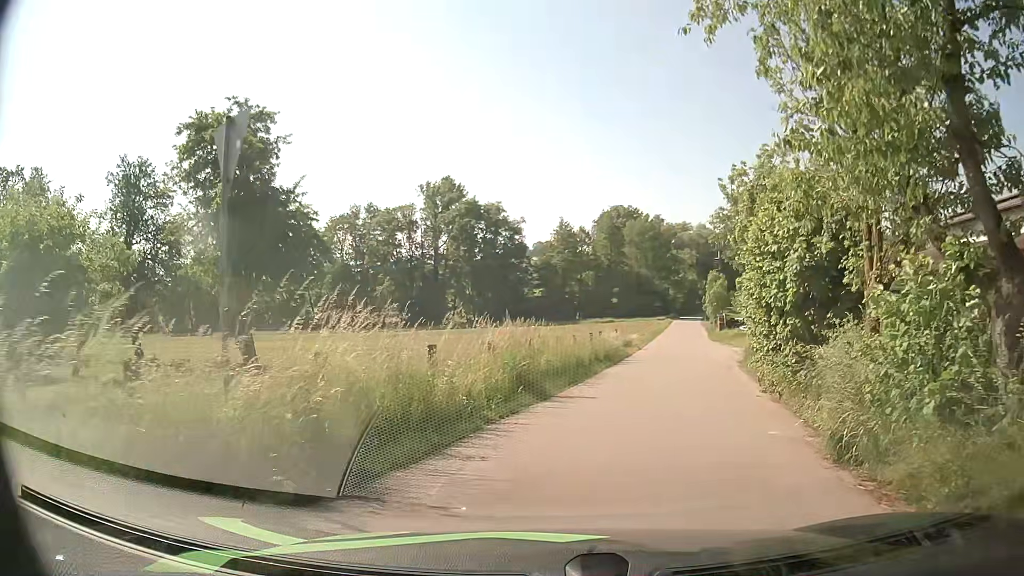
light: Day
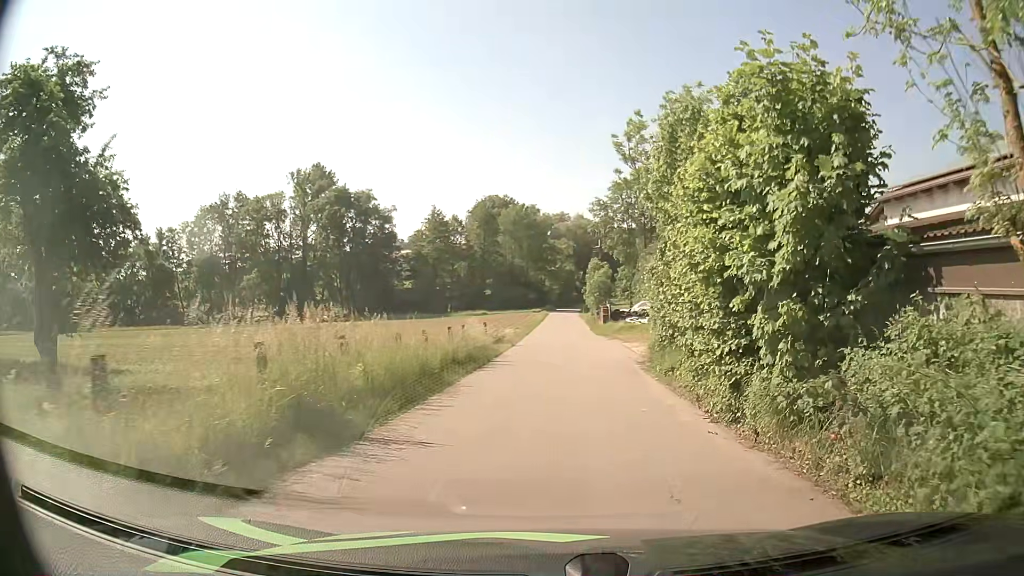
(+0.5, +5.8) m; +11°
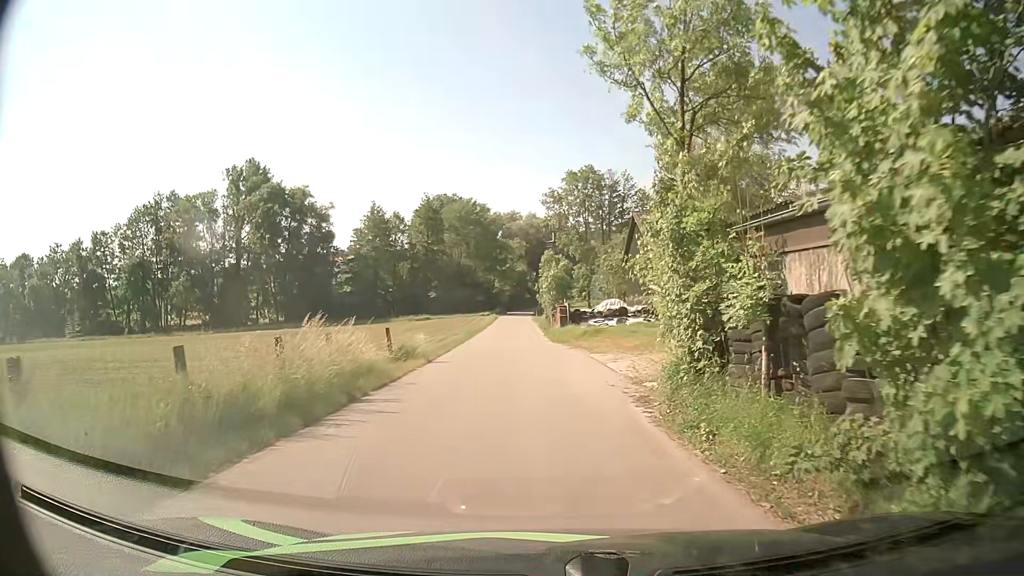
(+0.5, +10.3) m; +4°
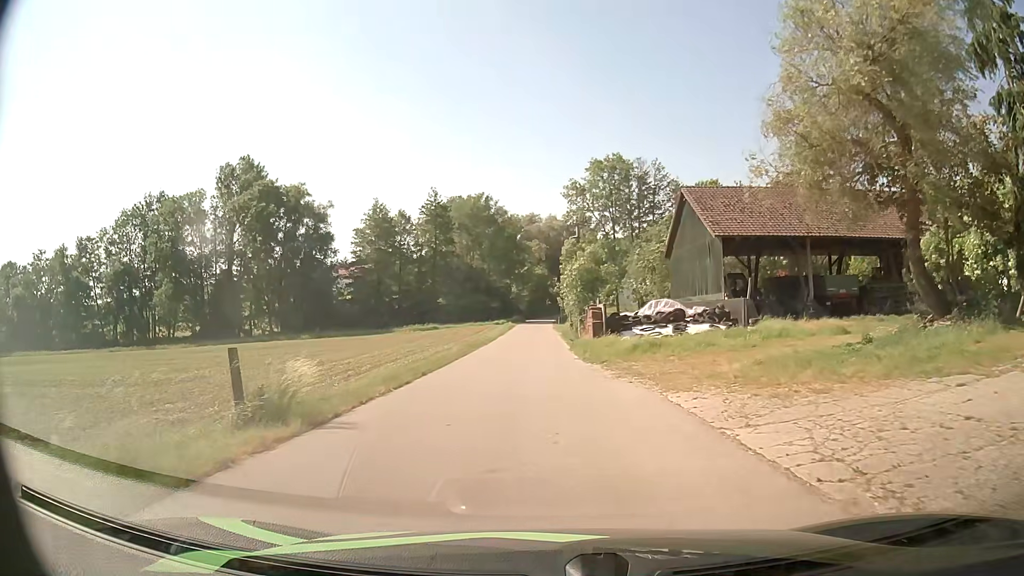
(-0.3, +12.0) m; -2°
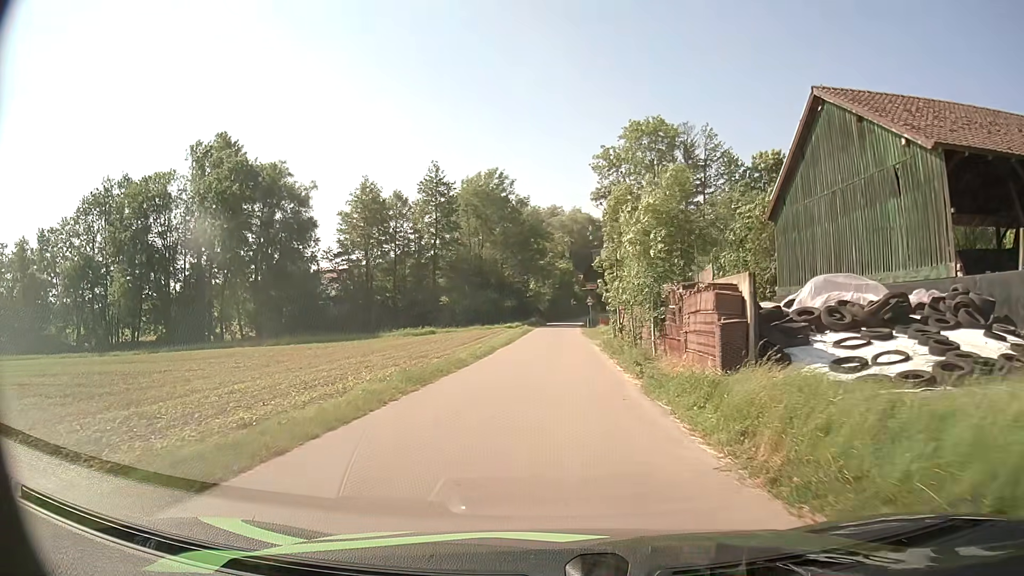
(-0.4, +18.5) m; -2°
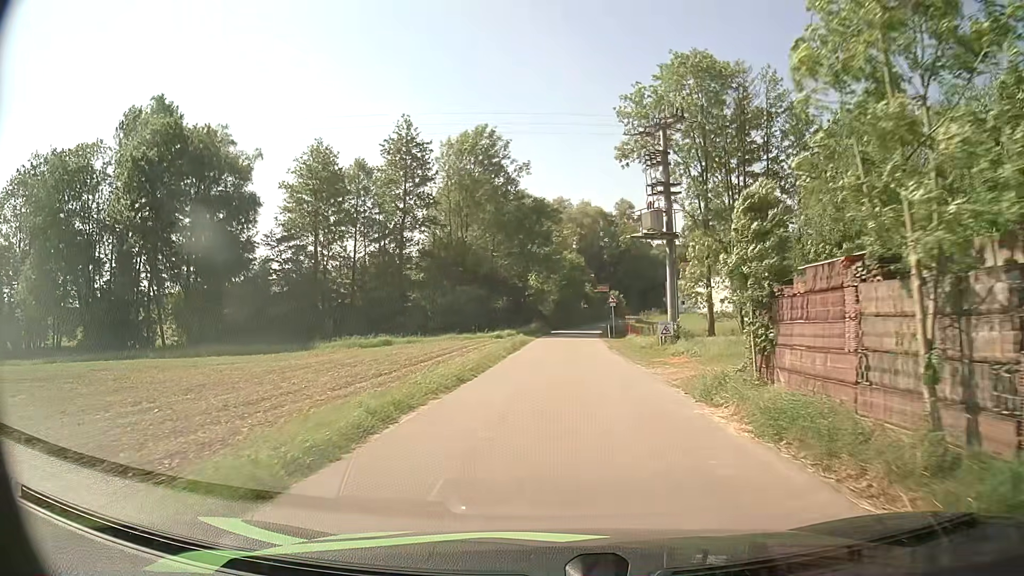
(-0.2, +21.0) m; 0°
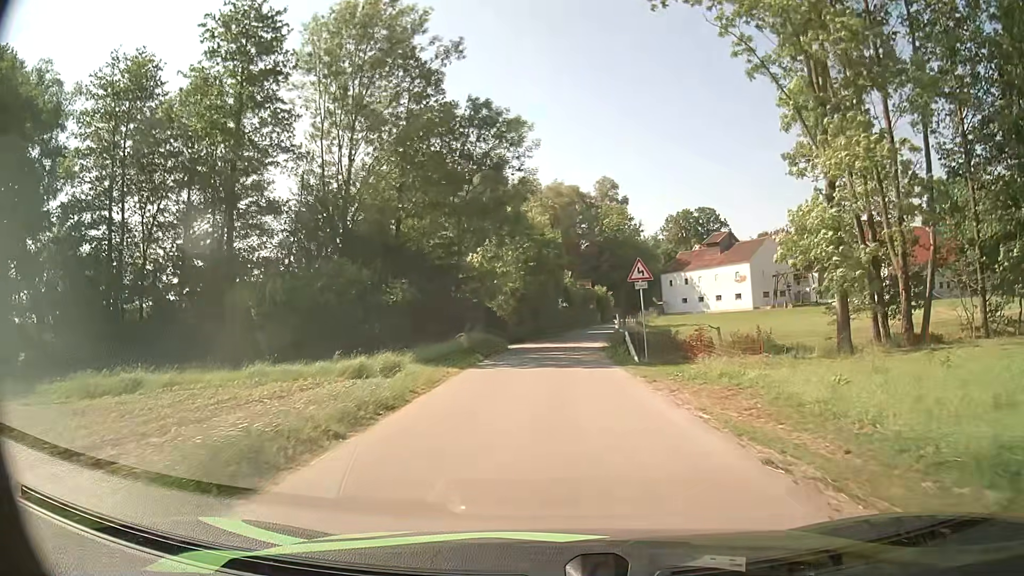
(+0.8, +29.0) m; +2°
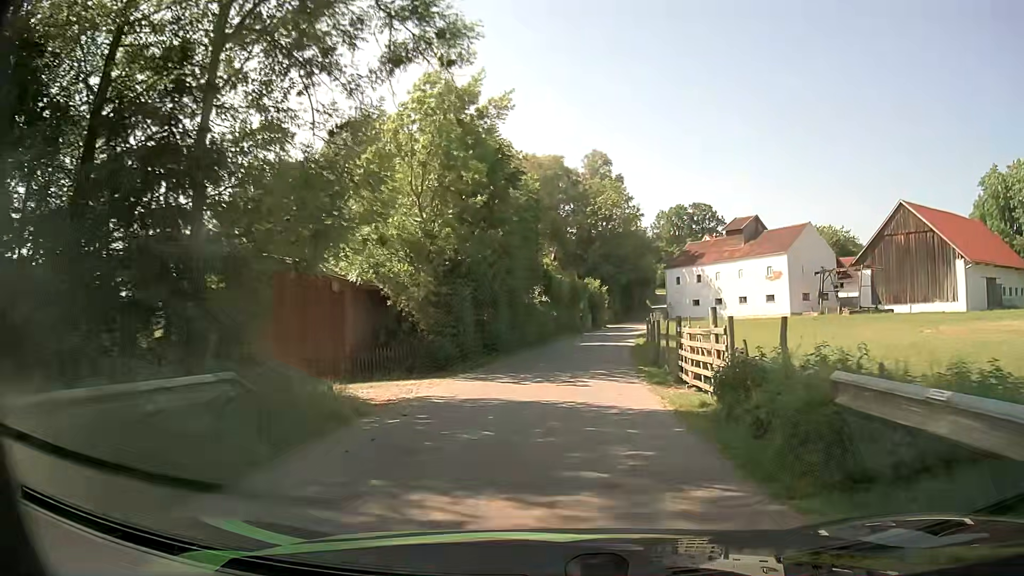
(+0.5, +23.8) m; +2°
(0, +10) (+1, +20) (+2, +30) (+3, +40) (+5, +50) (+6, +60) (+8, +69) (+10, +79) (+13, +89) (+15, +99) m
